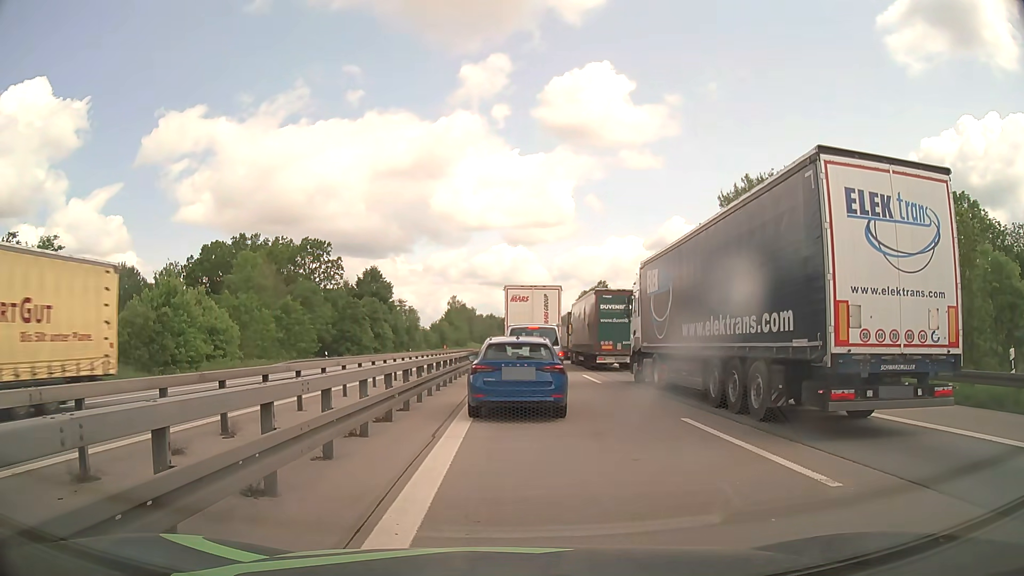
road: motorway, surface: asphalt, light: Day
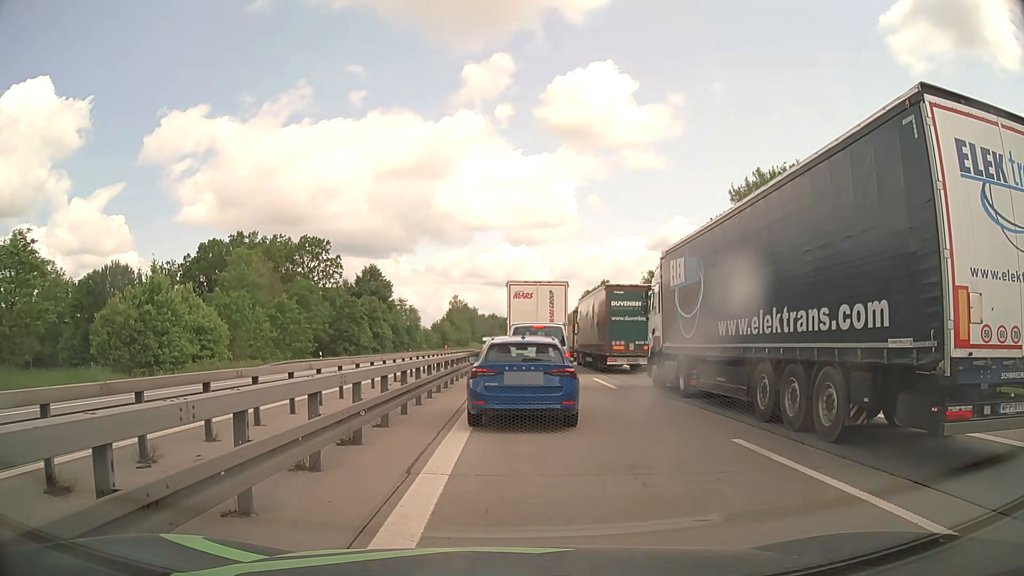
(0.0, +2.7) m; 0°
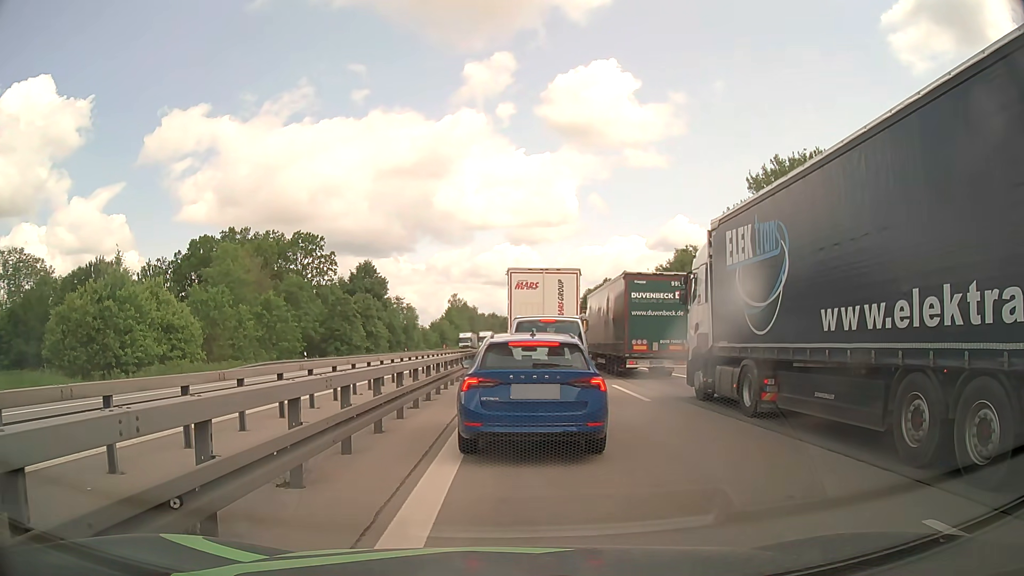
(0.0, +4.8) m; +1°
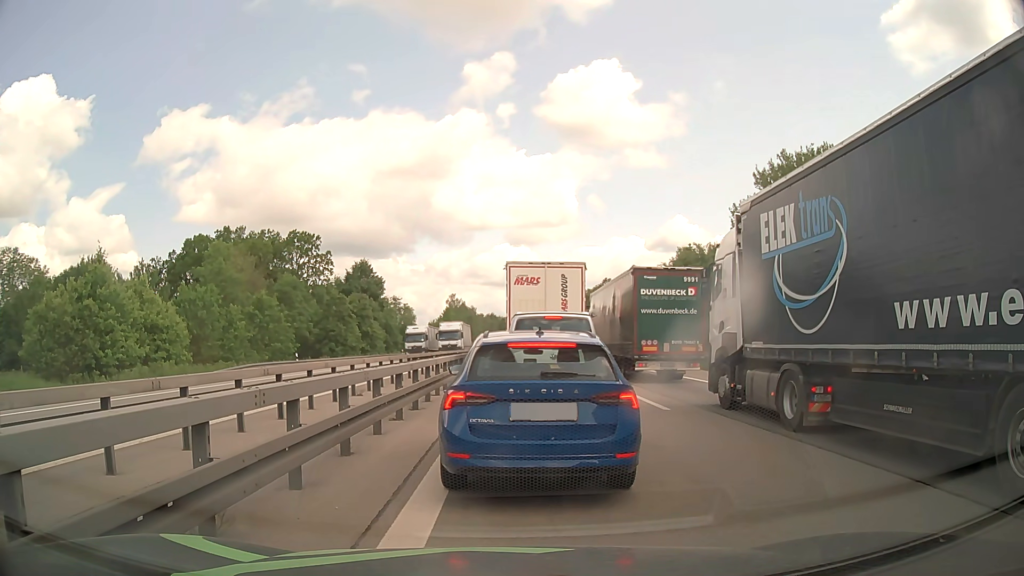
(-0.1, +2.0) m; -2°
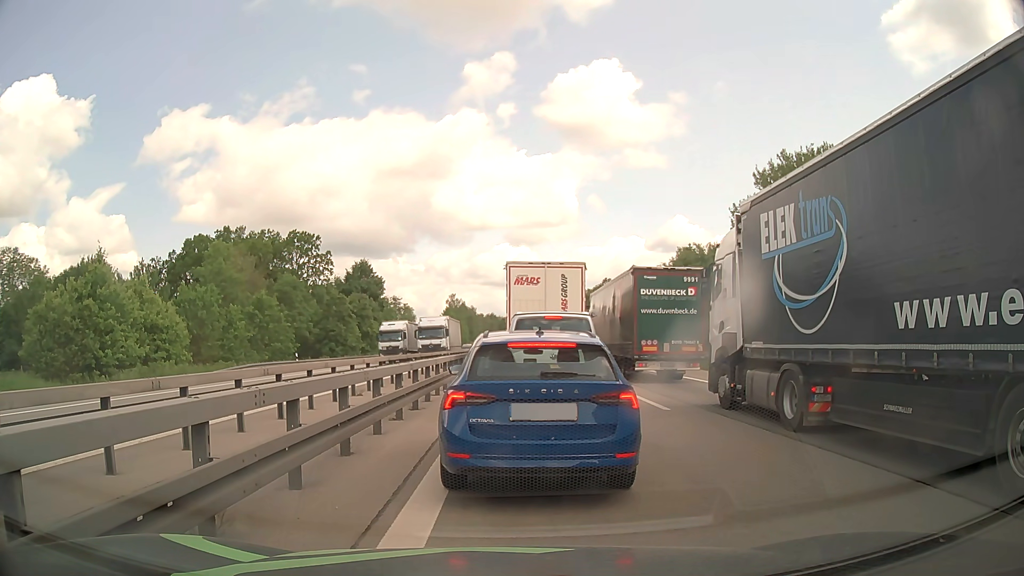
(0.0, 0.0) m; 0°
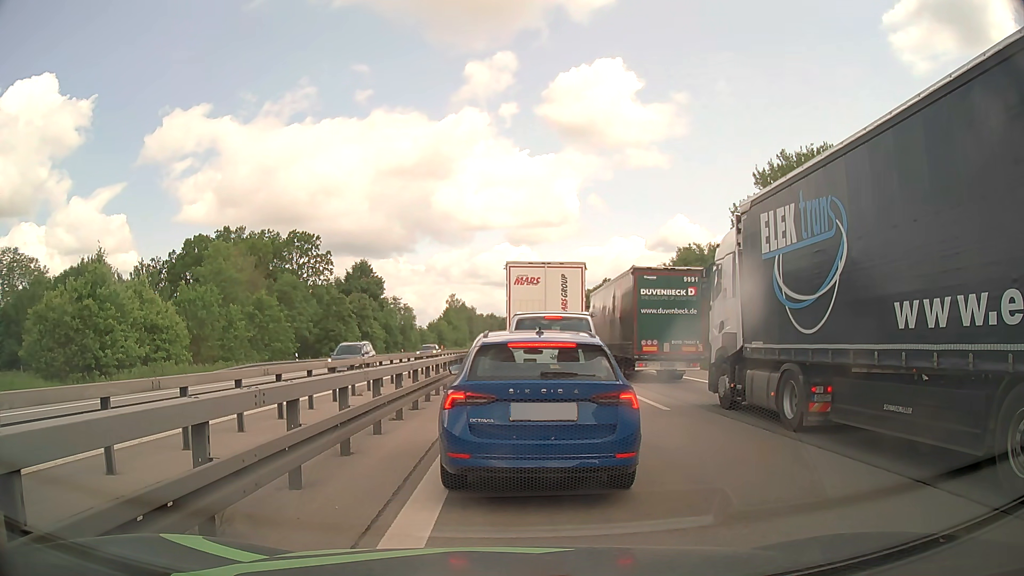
(0.0, 0.0) m; 0°
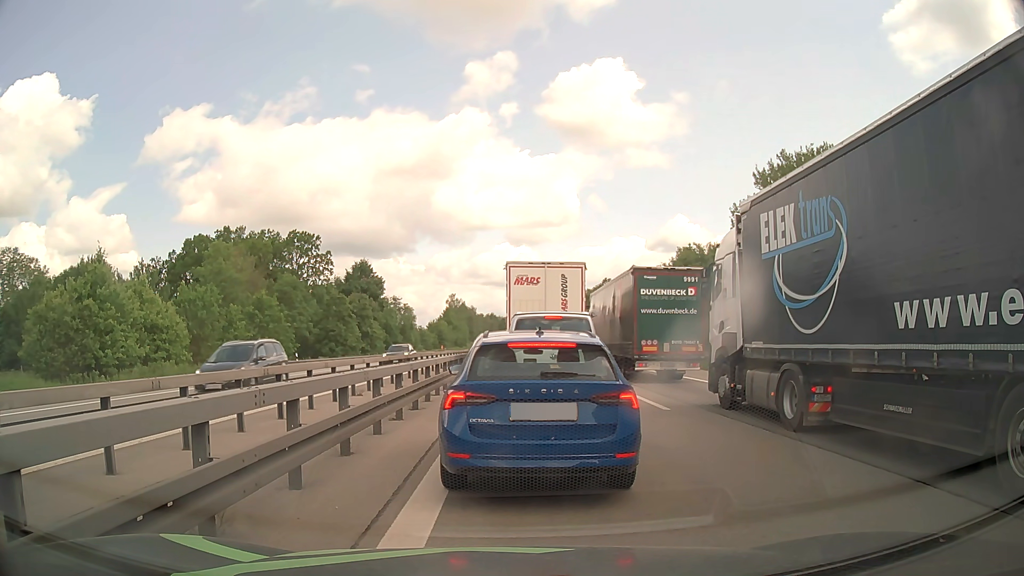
(0.0, 0.0) m; 0°
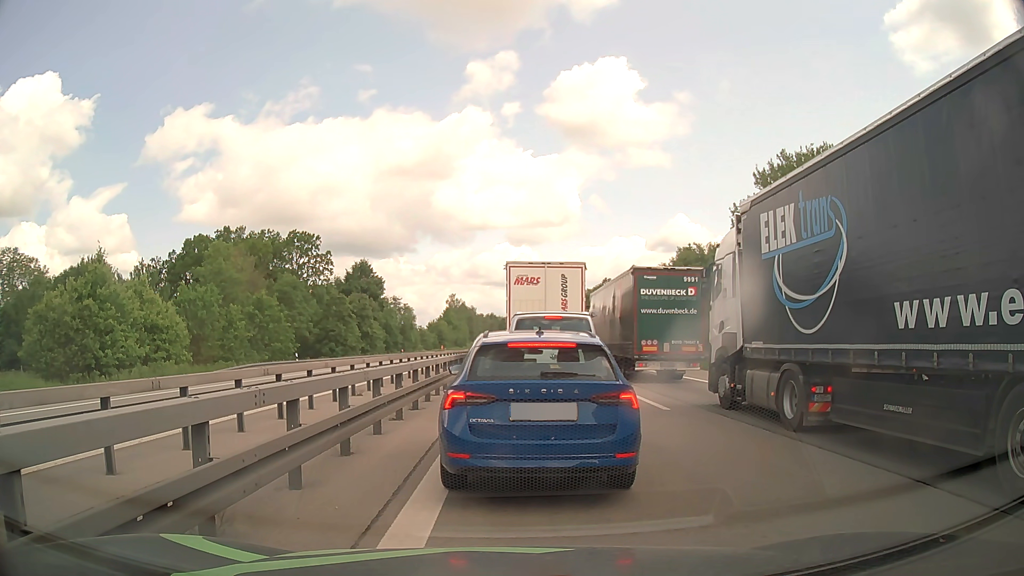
(0.0, 0.0) m; 0°
